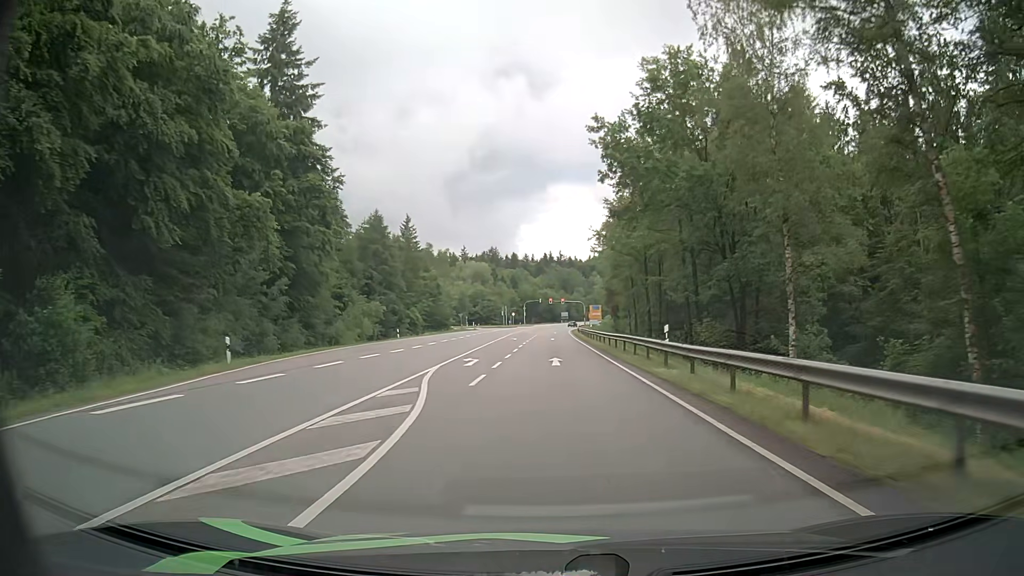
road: secondary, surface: asphalt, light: Day
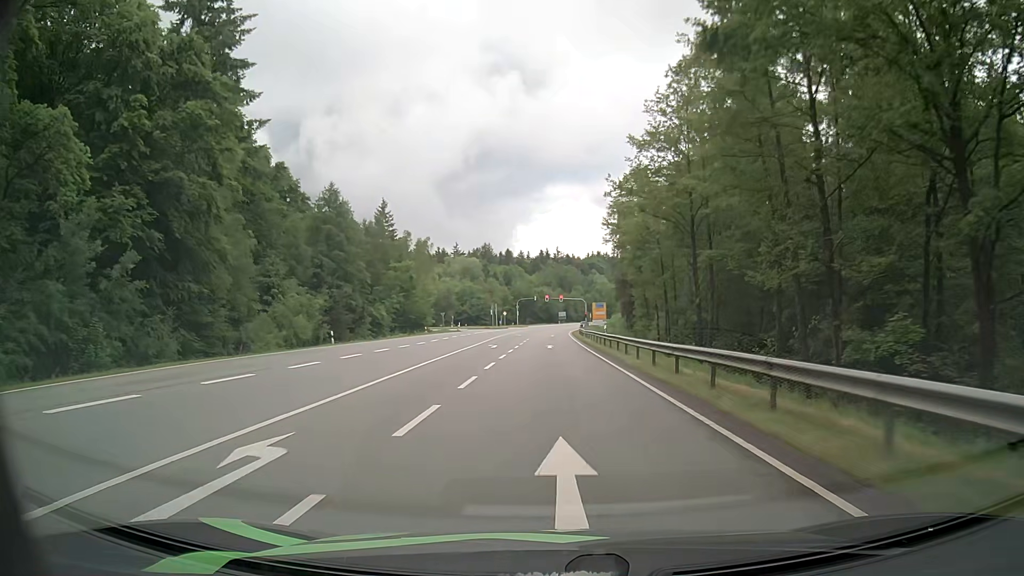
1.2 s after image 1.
(+0.1, +18.7) m; 0°
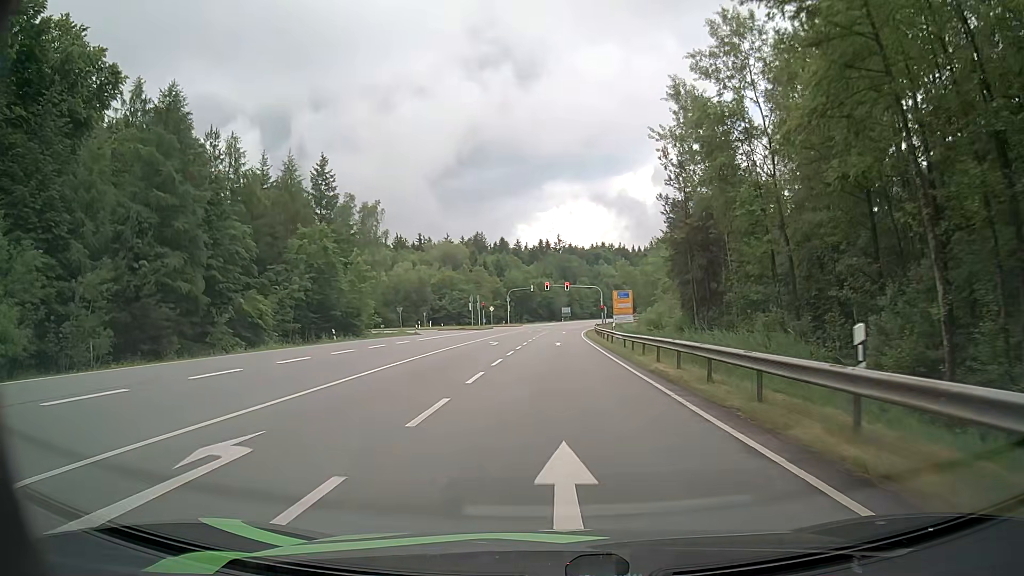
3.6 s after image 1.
(+0.1, +35.1) m; 0°
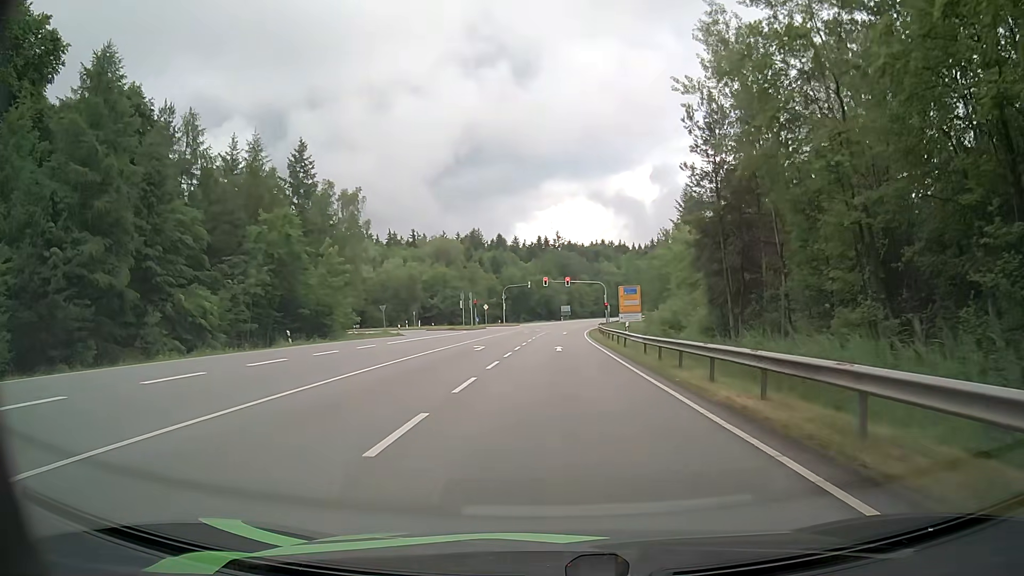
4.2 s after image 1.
(0.0, +8.0) m; +1°
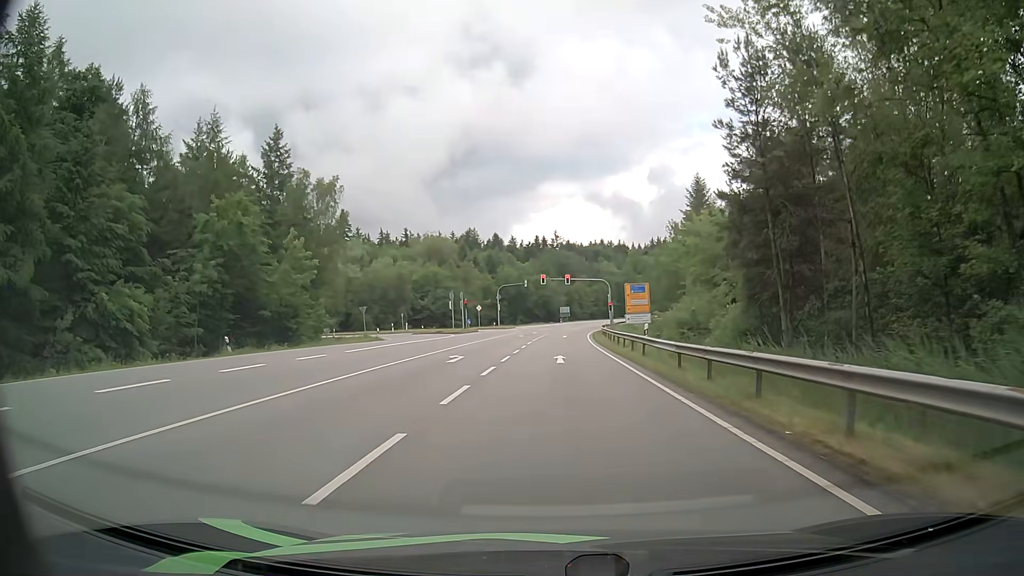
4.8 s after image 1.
(0.0, +7.5) m; 0°
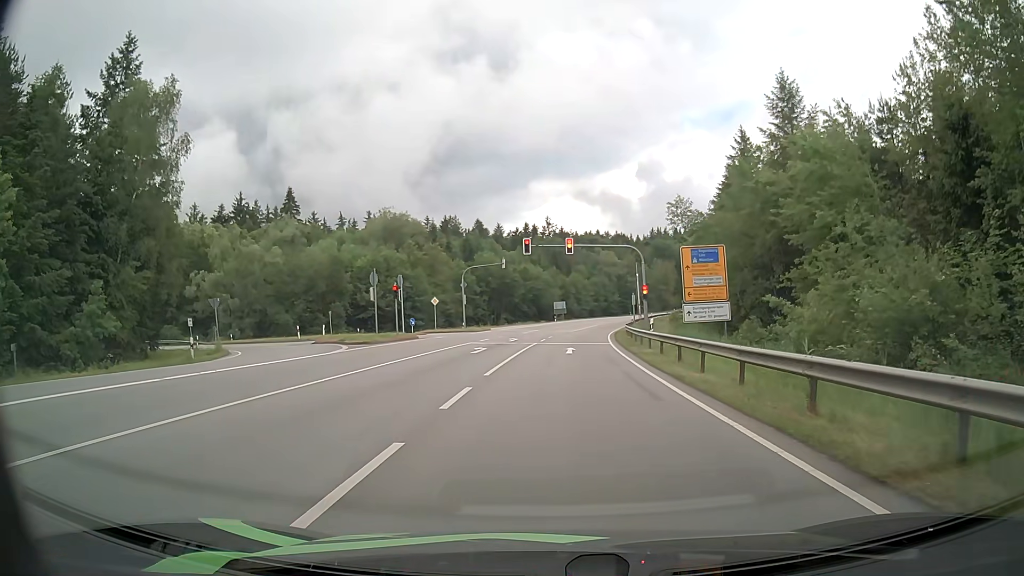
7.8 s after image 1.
(+0.1, +30.2) m; 0°
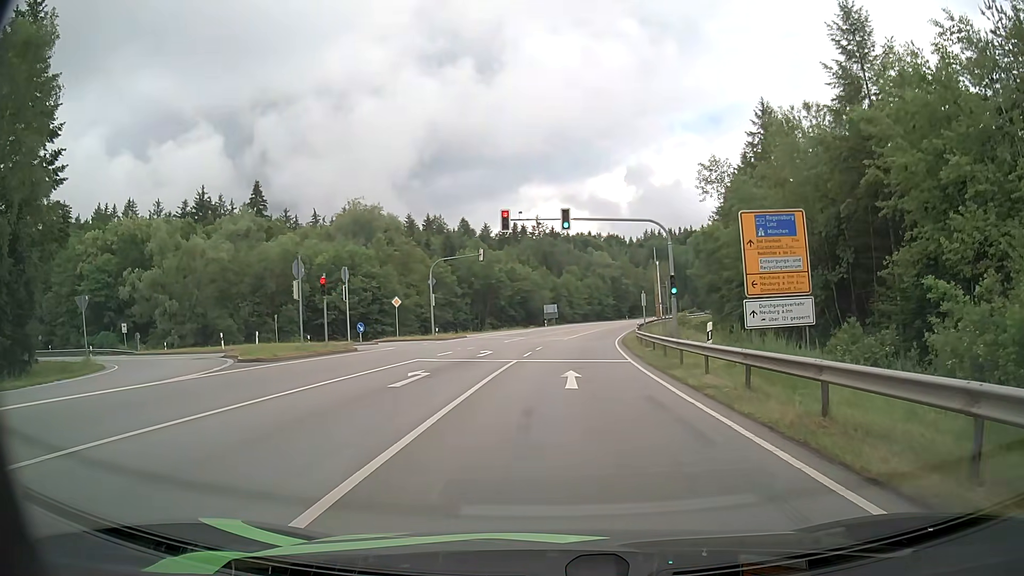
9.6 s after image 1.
(+0.1, +12.0) m; +2°
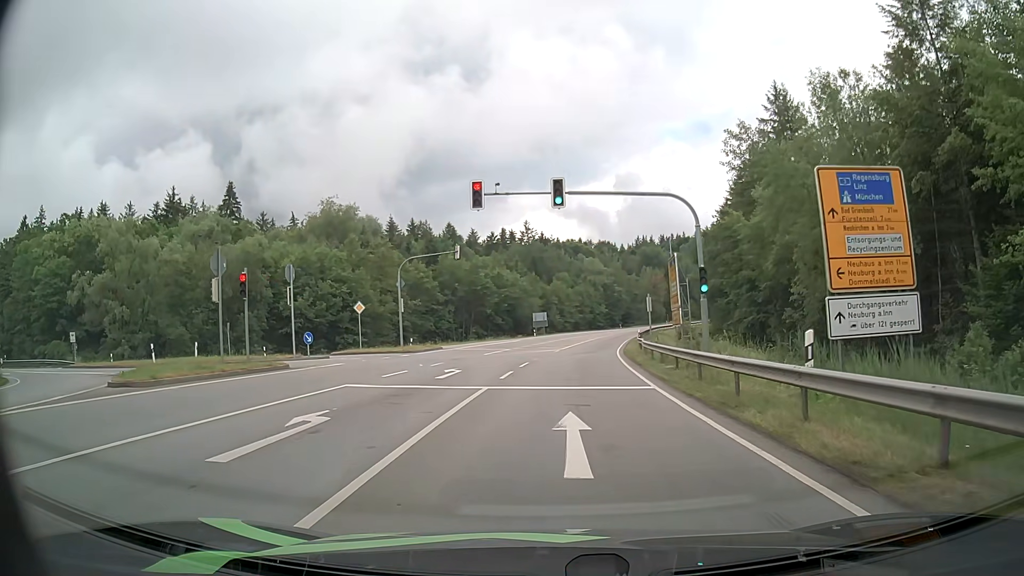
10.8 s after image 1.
(0.0, +7.8) m; +1°
(0, +10) (0, +20) (+1, +30) (+1, +40) (+2, +50) (+3, +60) (+5, +70) (+6, +80) (+8, +89) (+10, +99) m
